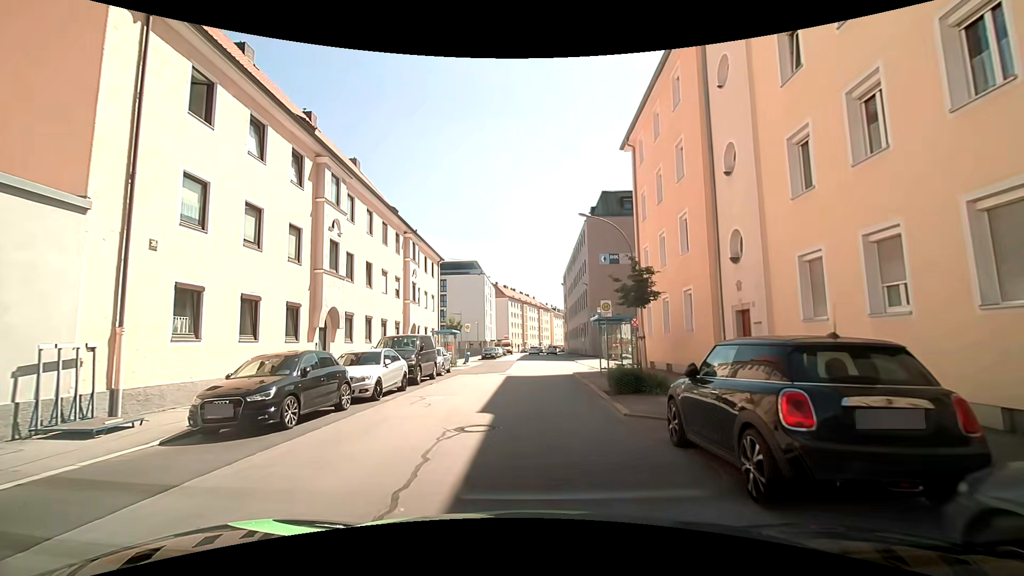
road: tertiary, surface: asphalt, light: Day
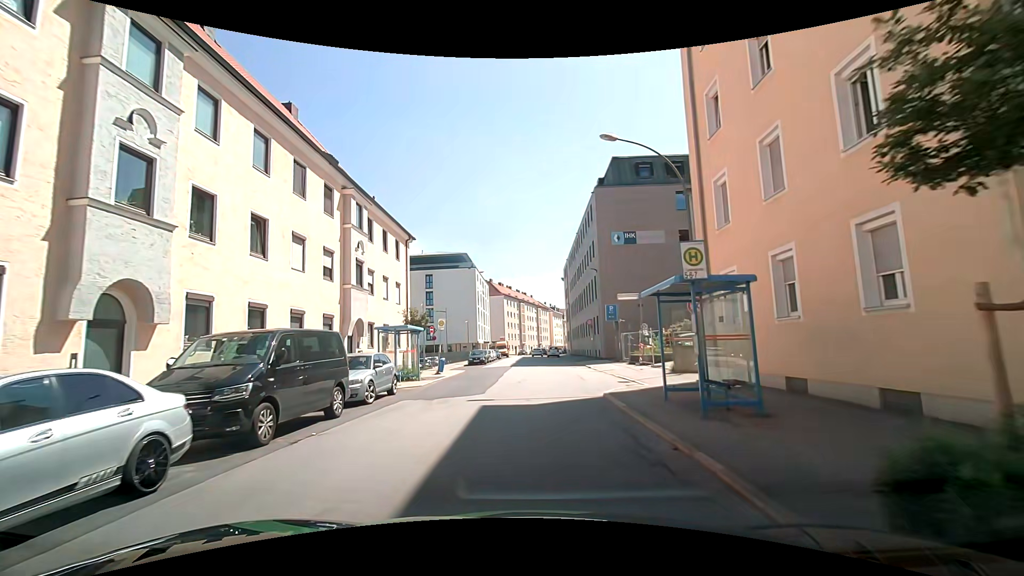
(-0.2, +11.0) m; -2°
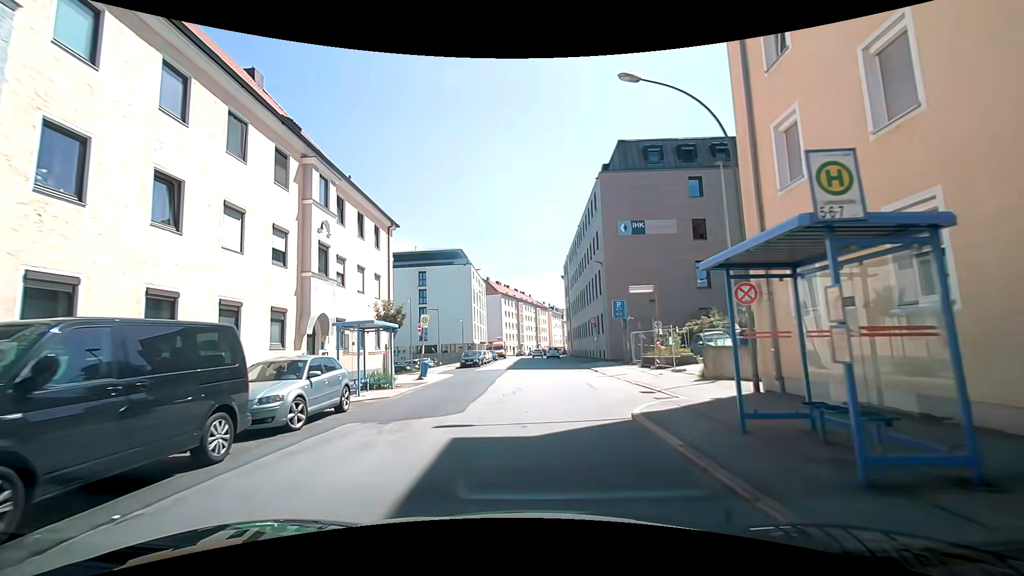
(+0.1, +4.2) m; +1°
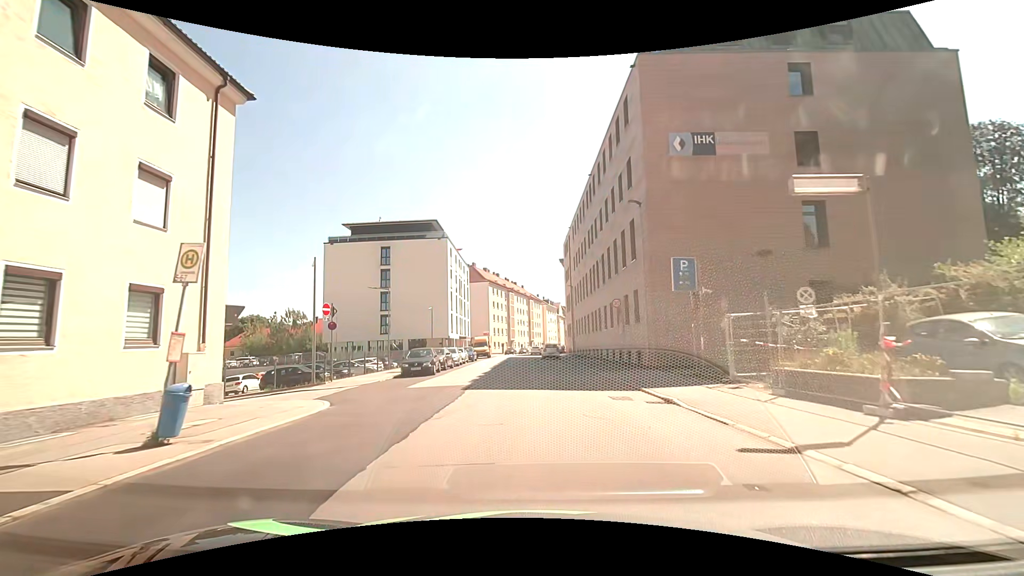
(+0.1, +17.1) m; +1°
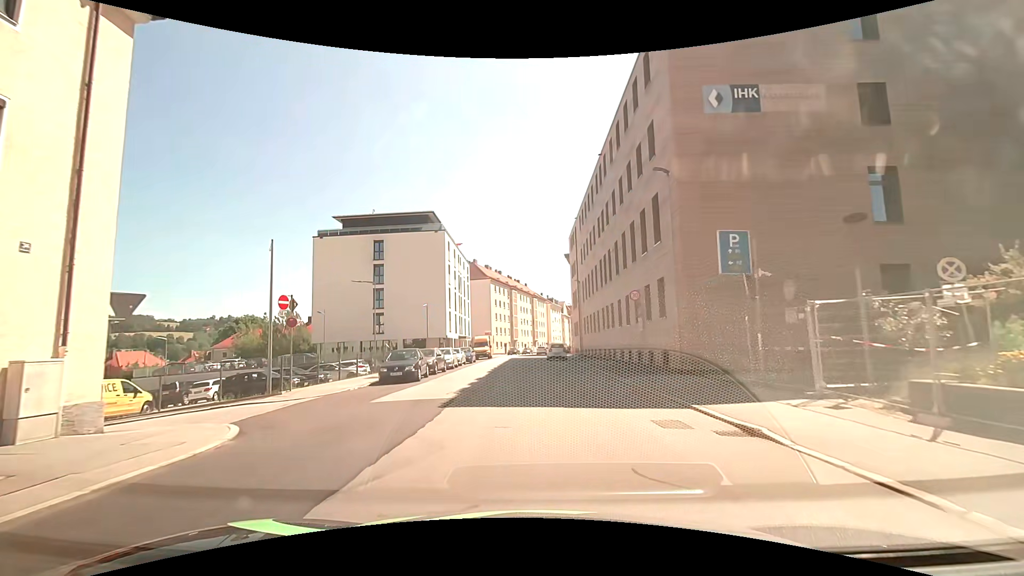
(0.0, +4.4) m; 0°
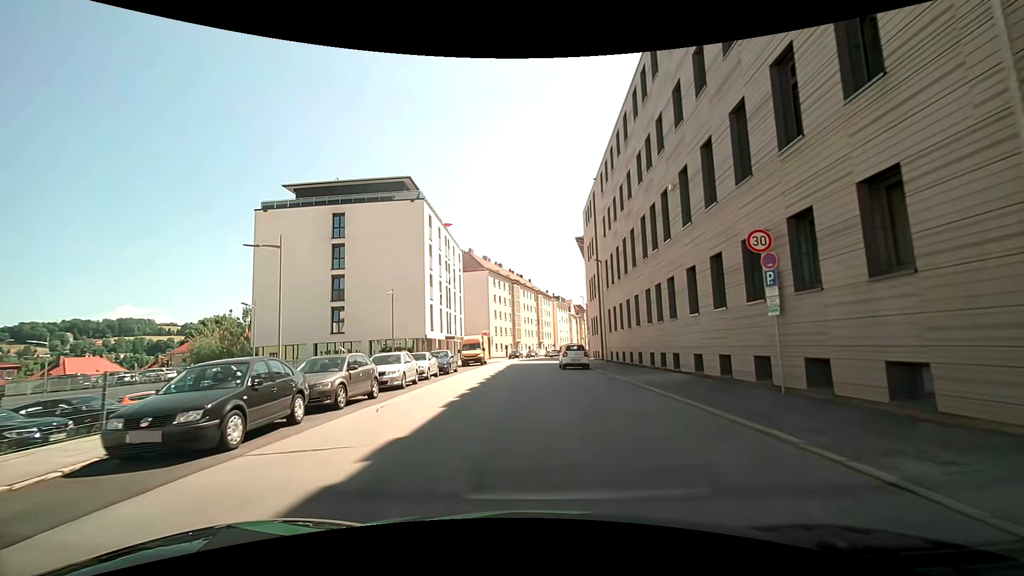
(-0.1, +13.9) m; -2°
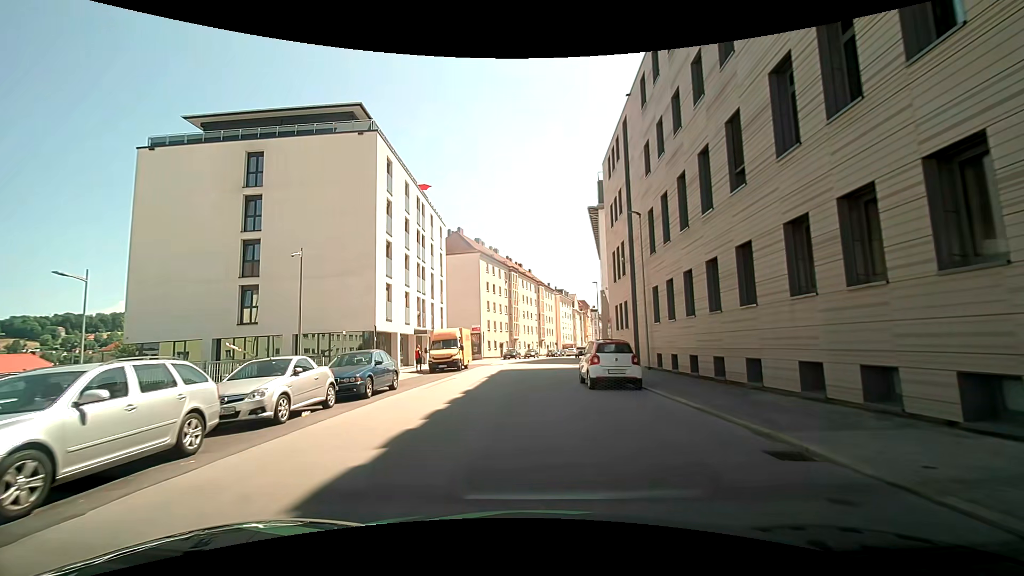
(+0.3, +14.4) m; +2°
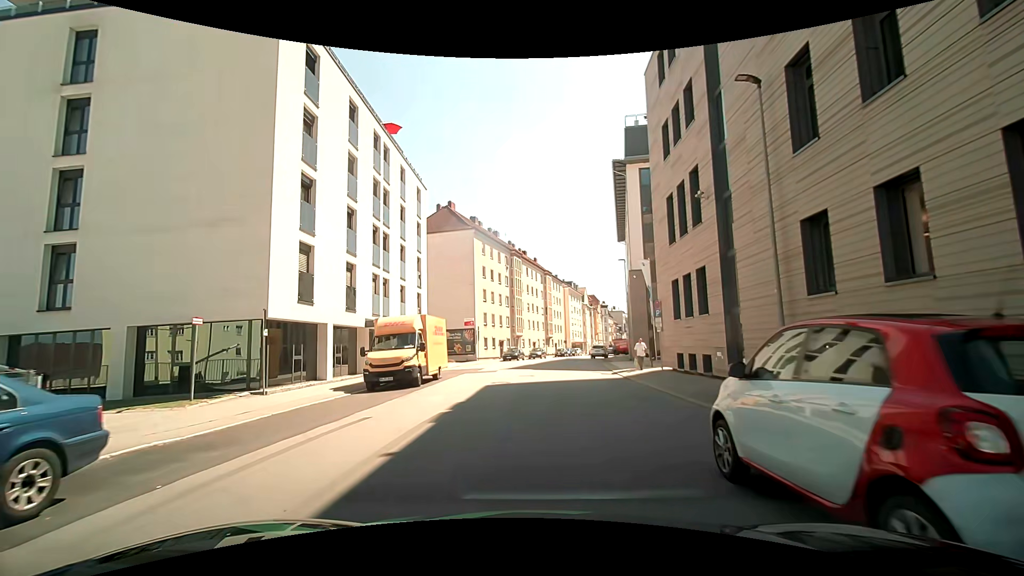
(-0.3, +13.0) m; +1°
(0, +10) (0, +20) (0, +30) (0, +40) (+1, +50) (+2, +60) (+3, +70) (+5, +80) (+7, +89) (+9, +99) m
